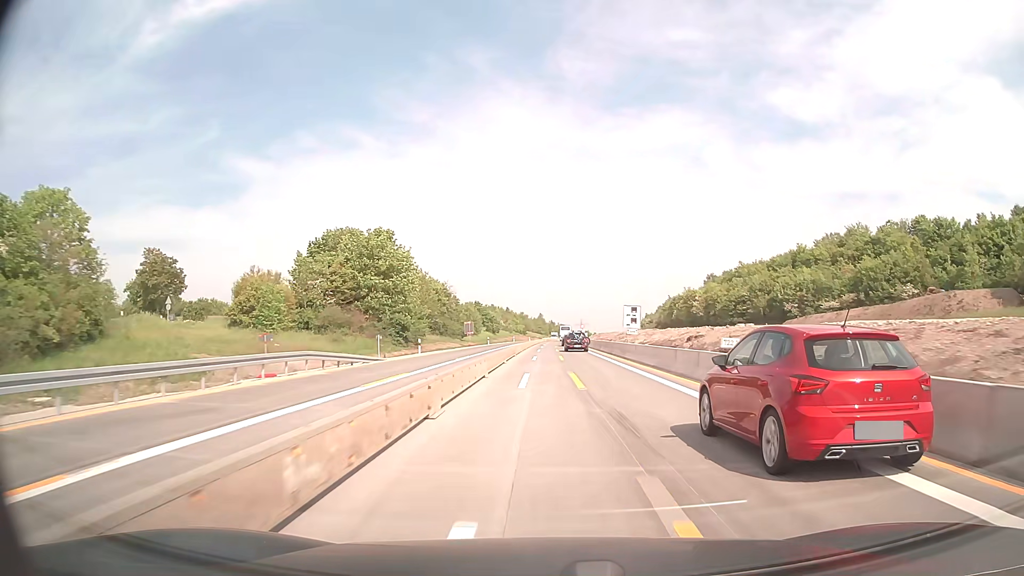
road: motorway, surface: concrete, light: Day
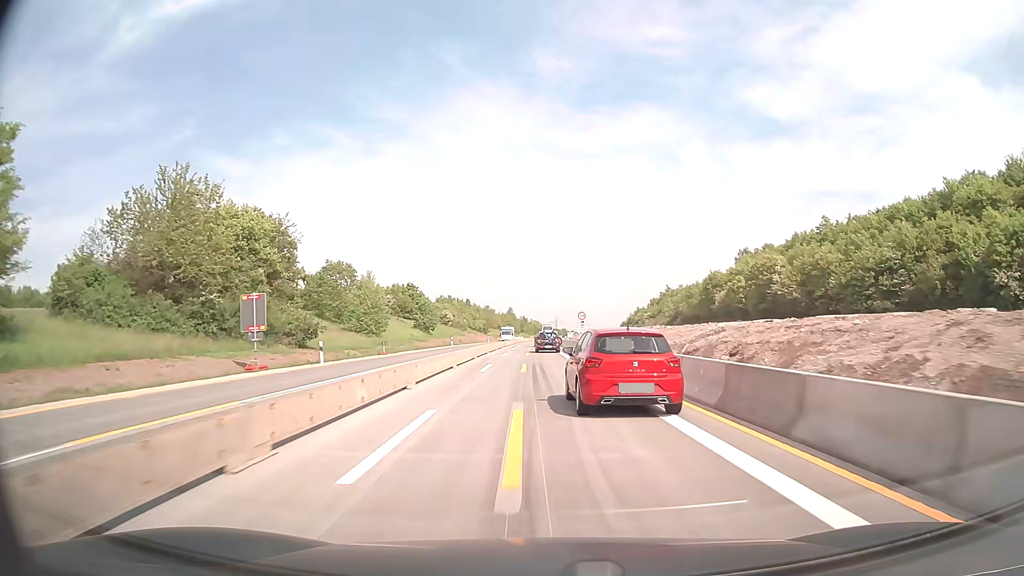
(+1.3, +64.4) m; +2°
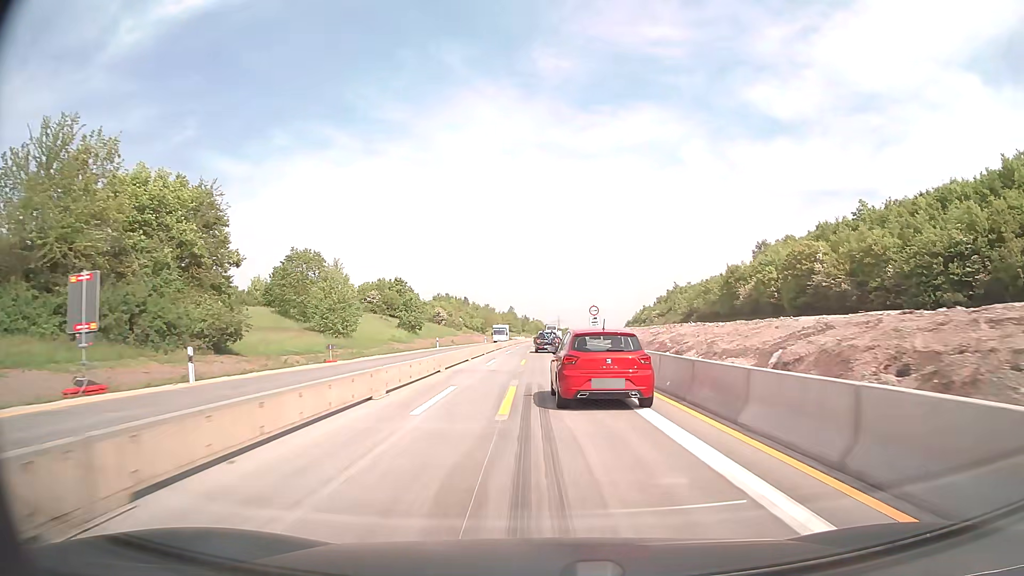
(0.0, +12.6) m; 0°
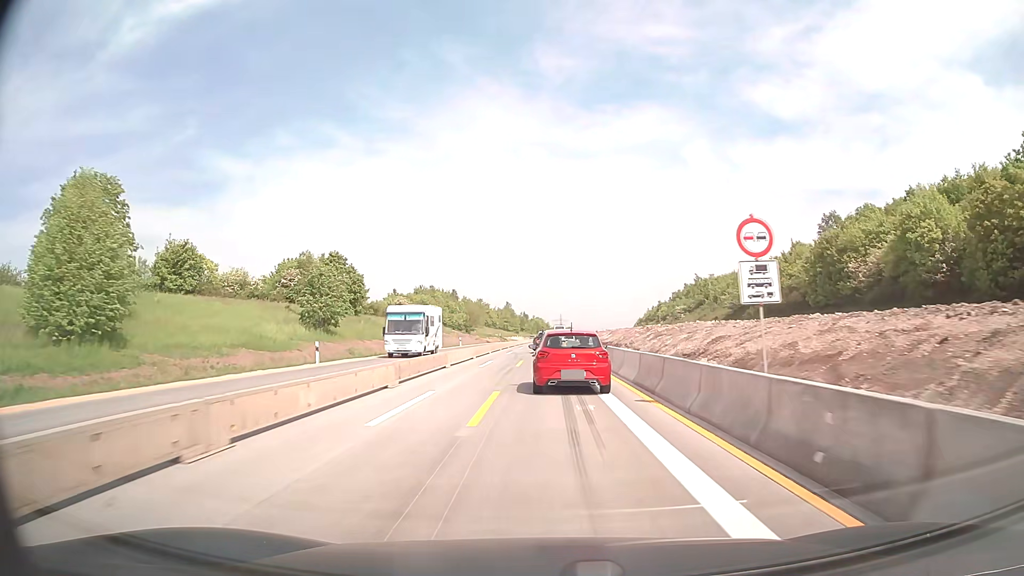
(-0.1, +37.1) m; 0°
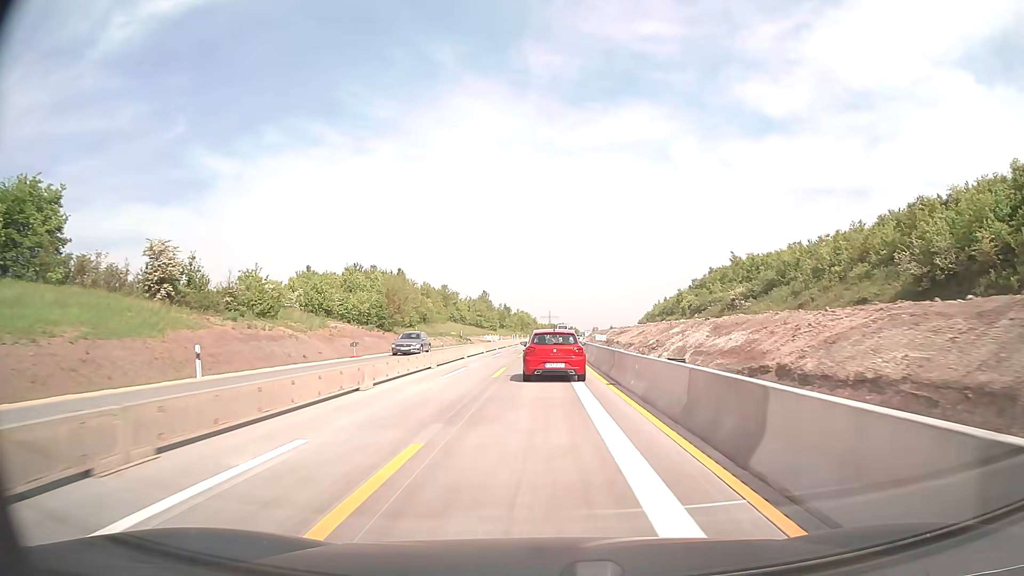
(+0.6, +61.1) m; +1°
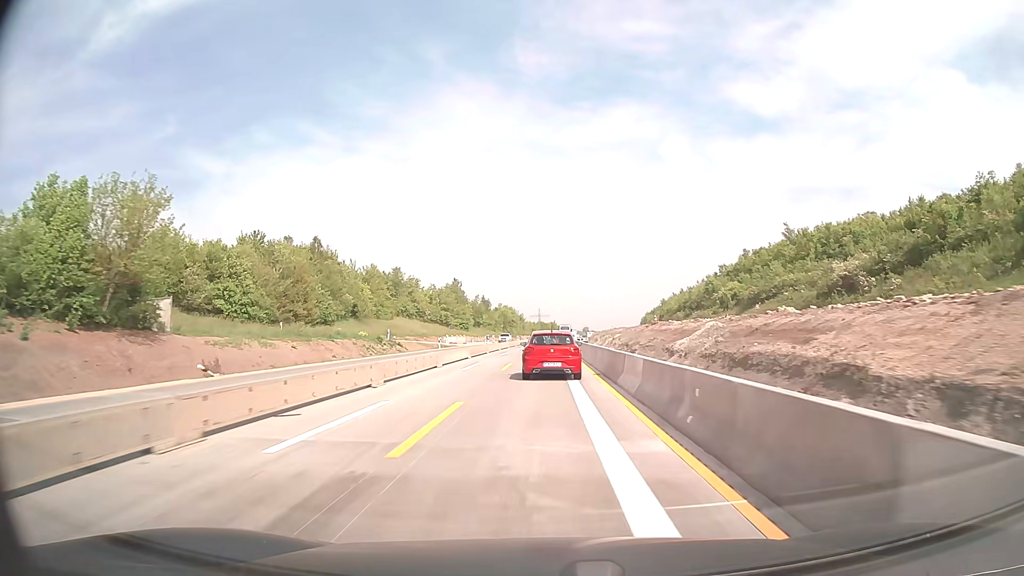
(+0.3, +48.7) m; +1°
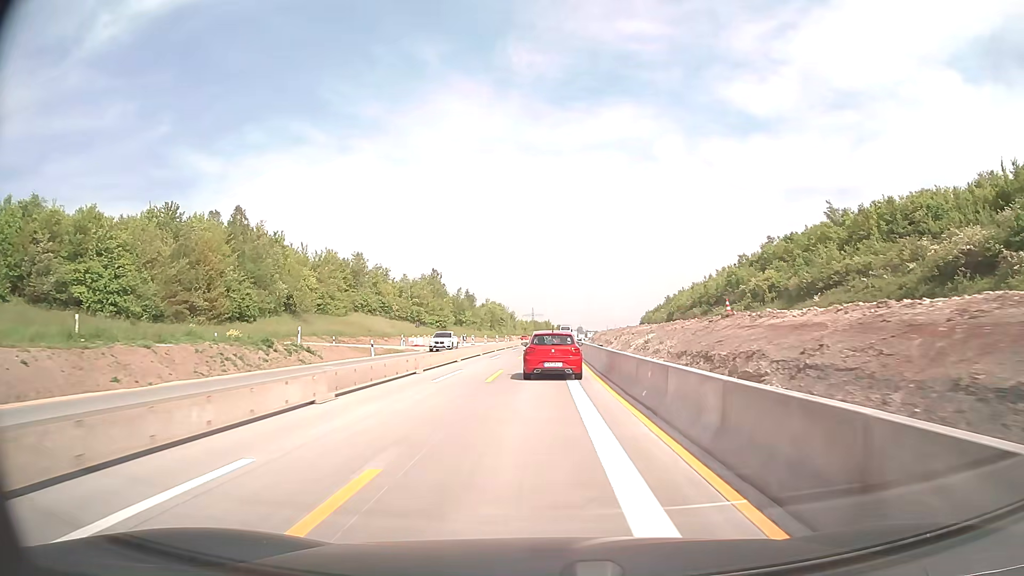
(+0.1, +24.2) m; +1°
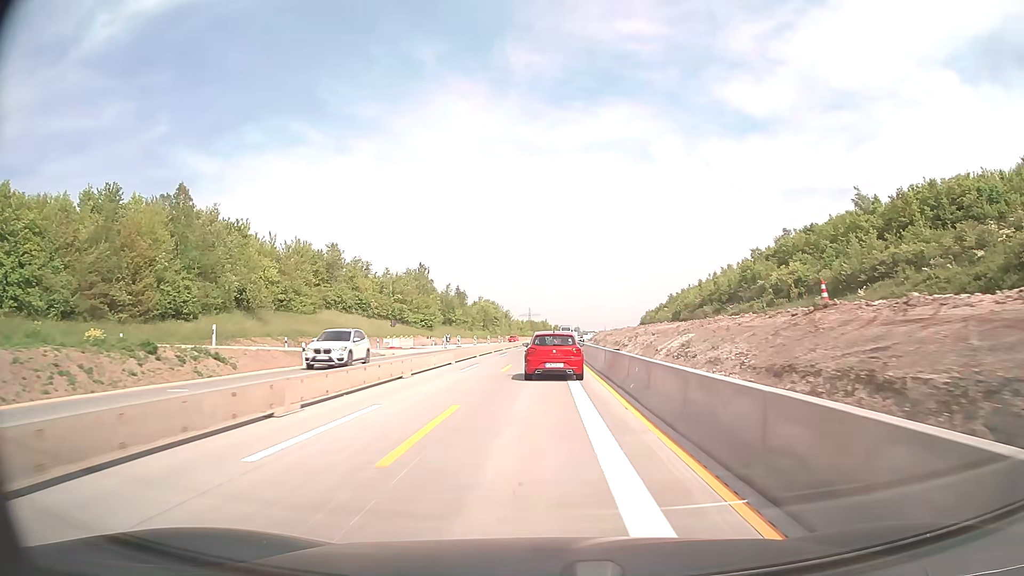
(0.0, +12.1) m; 0°
(0, +10) (0, +20) (0, +30) (0, +40) (+1, +50) (+1, +60) (+1, +70) (+1, +80) (+2, +90) (+2, +100) m
